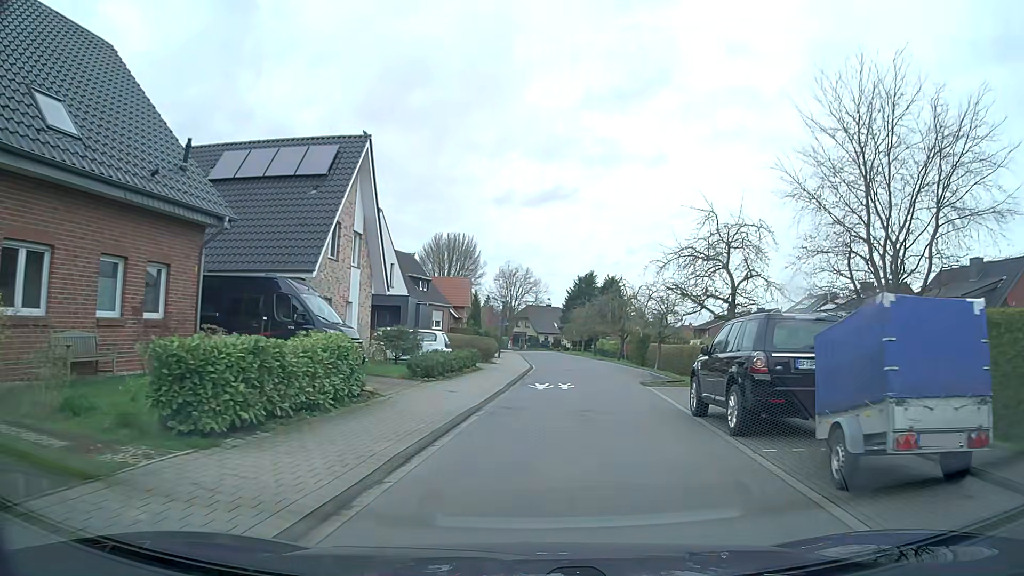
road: residential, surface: asphalt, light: Day
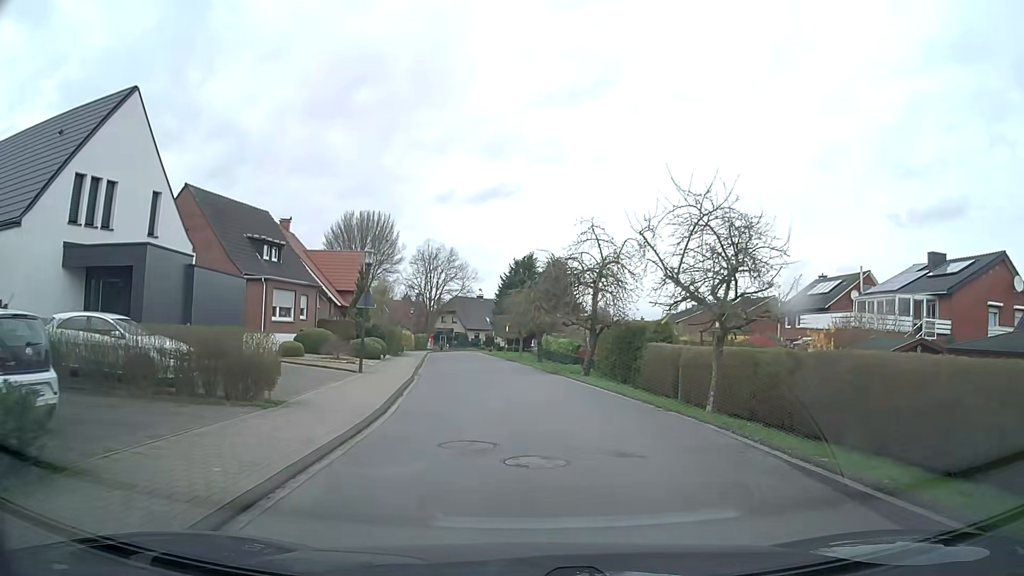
(+1.6, +22.8) m; +5°
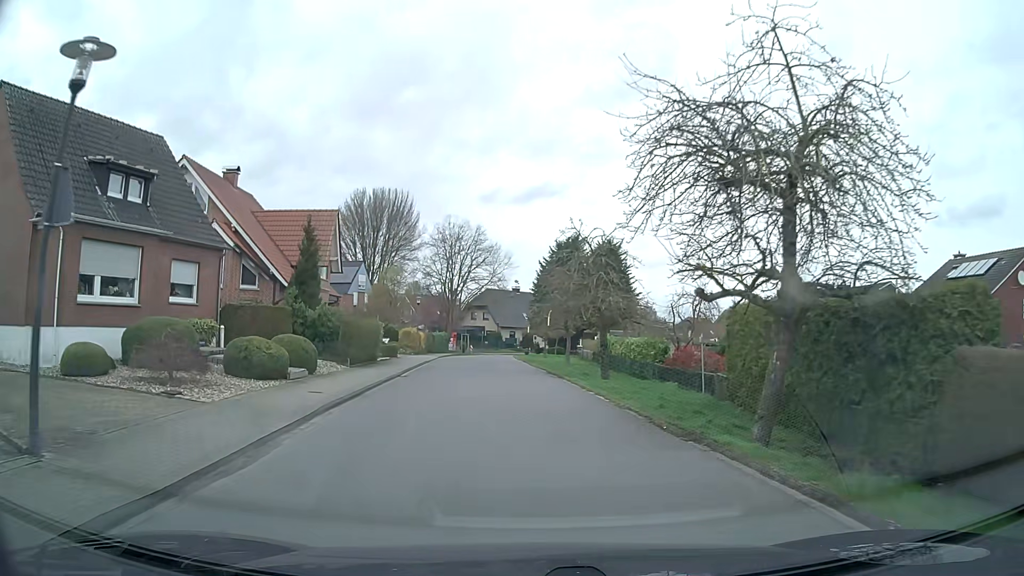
(-0.5, +18.5) m; -4°
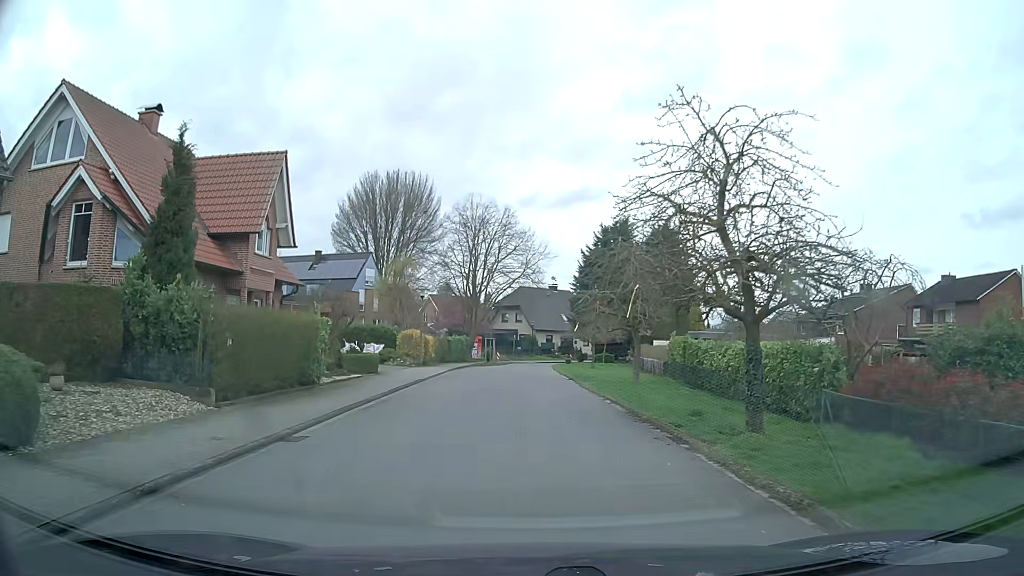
(-0.4, +13.8) m; -3°
